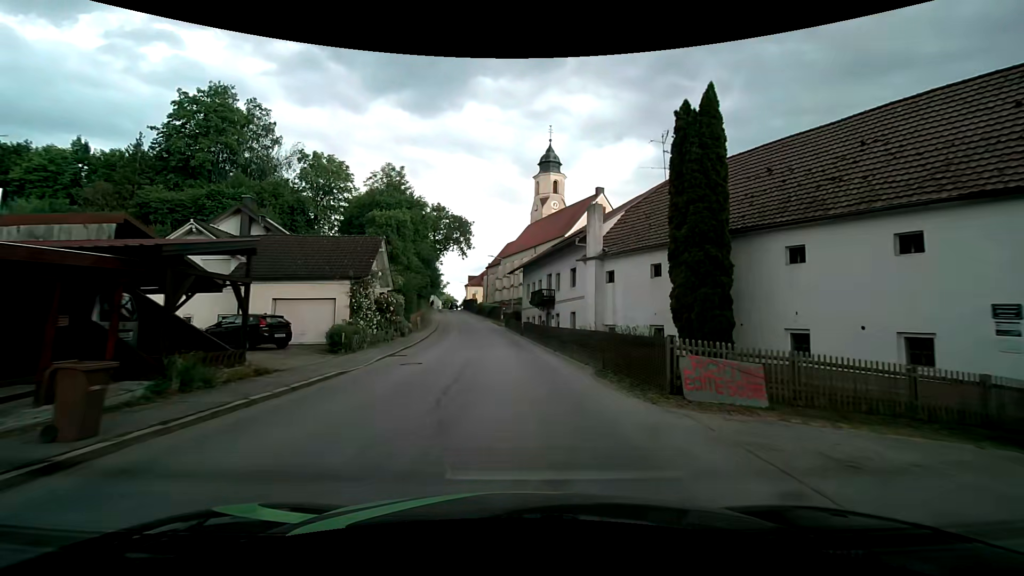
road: secondary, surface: asphalt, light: Day
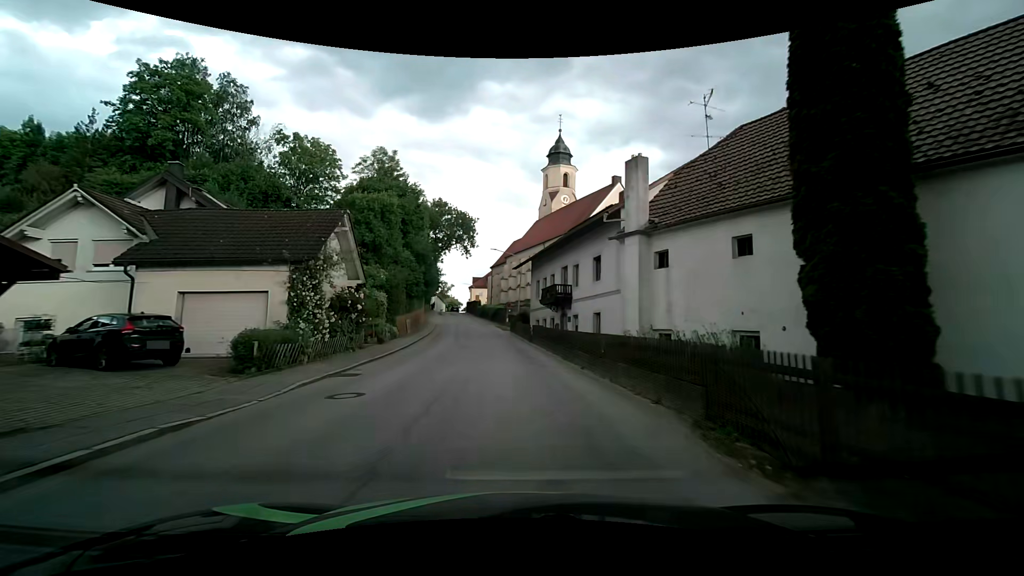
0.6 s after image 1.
(-0.1, +7.2) m; -1°
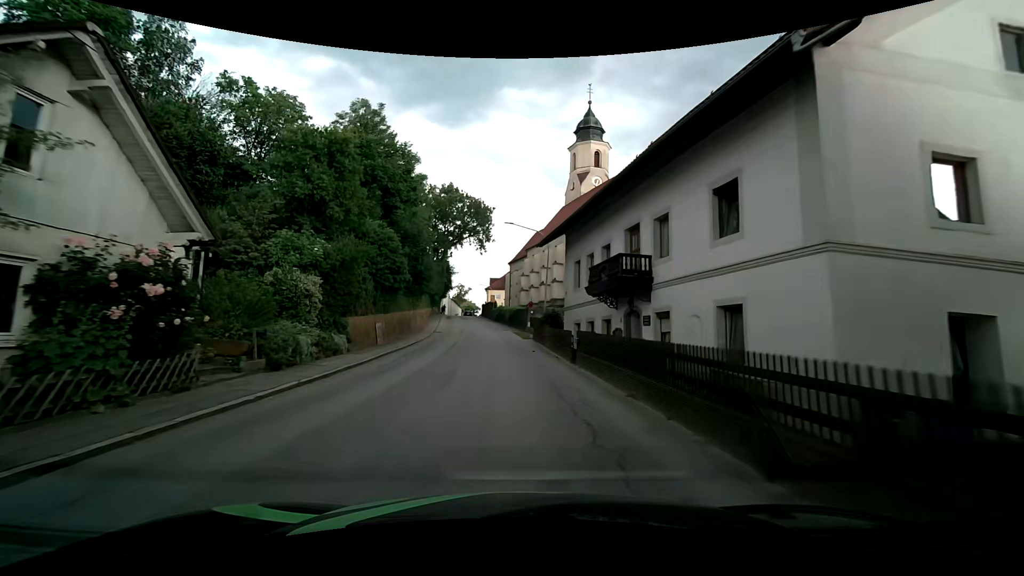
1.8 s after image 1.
(-0.2, +13.7) m; -2°
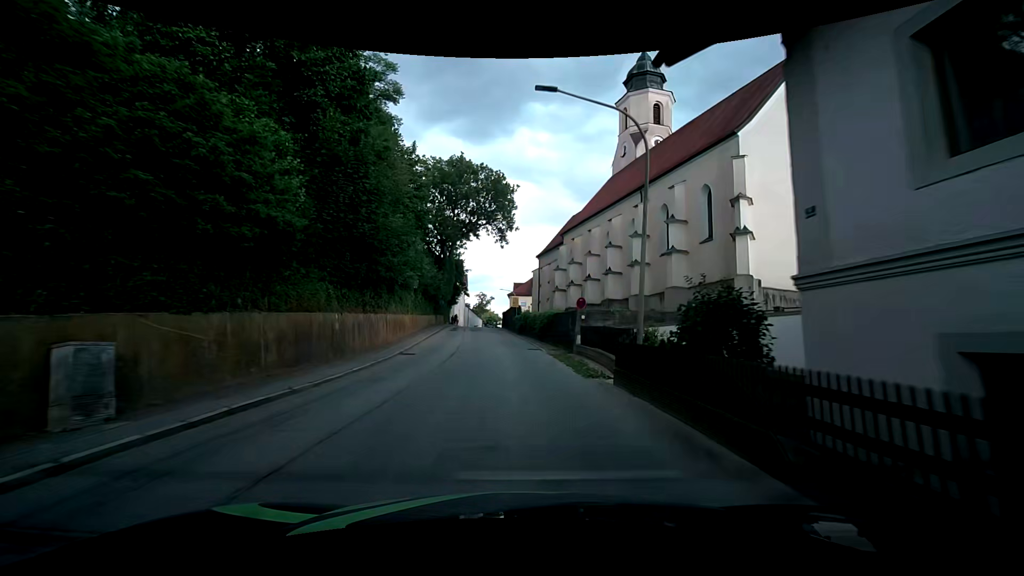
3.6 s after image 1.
(-0.6, +19.6) m; -3°
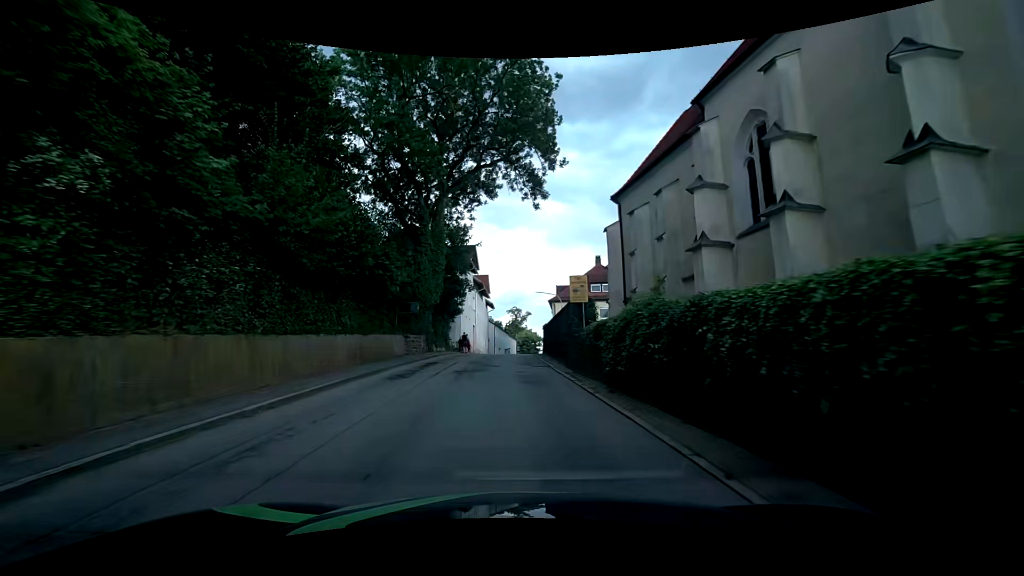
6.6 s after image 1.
(-1.0, +31.4) m; -5°
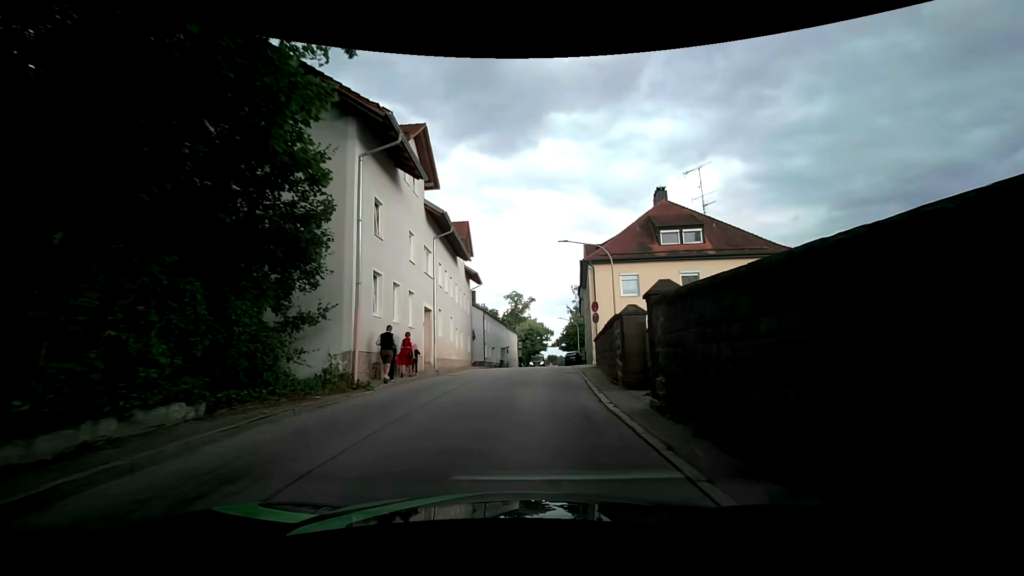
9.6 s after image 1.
(-0.1, +29.4) m; 0°
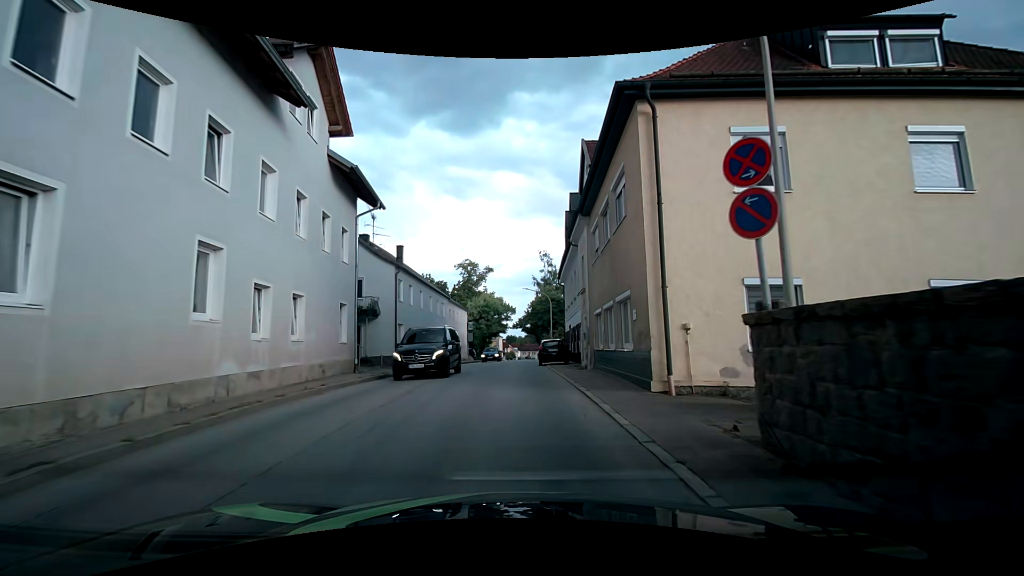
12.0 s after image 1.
(+1.1, +21.2) m; +5°
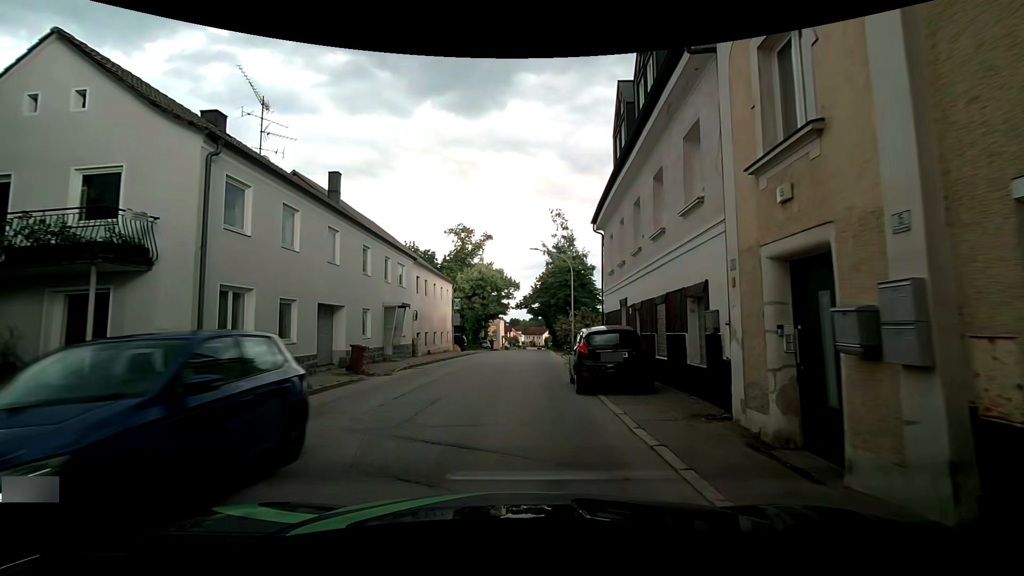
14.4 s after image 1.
(0.0, +16.8) m; +1°
(0, +10) (0, +20) (0, +30) (0, +40) (0, +50) (+1, +60) (+1, +70) (+1, +80) (+2, +90) (+2, +100) m
